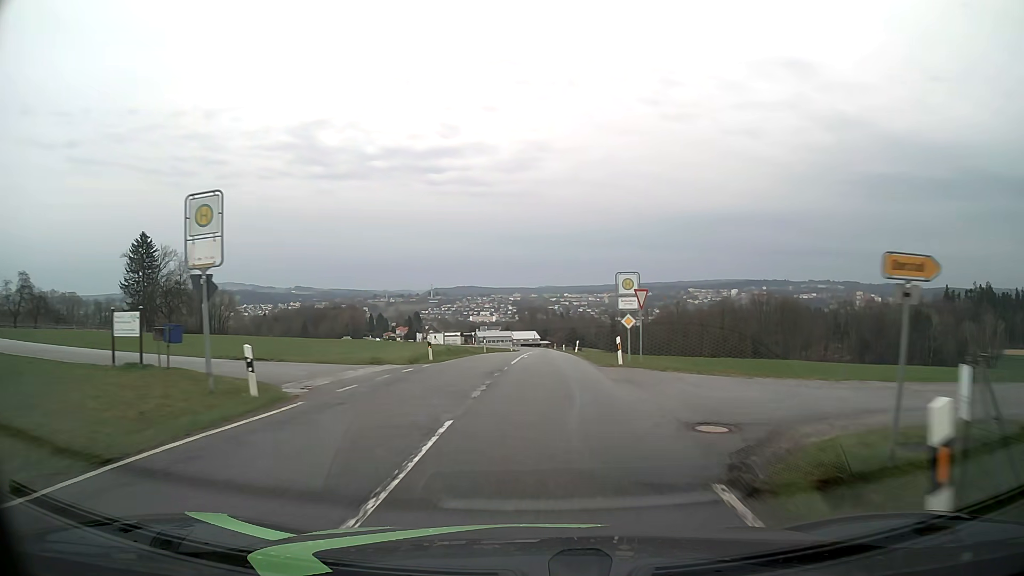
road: tertiary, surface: asphalt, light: Day
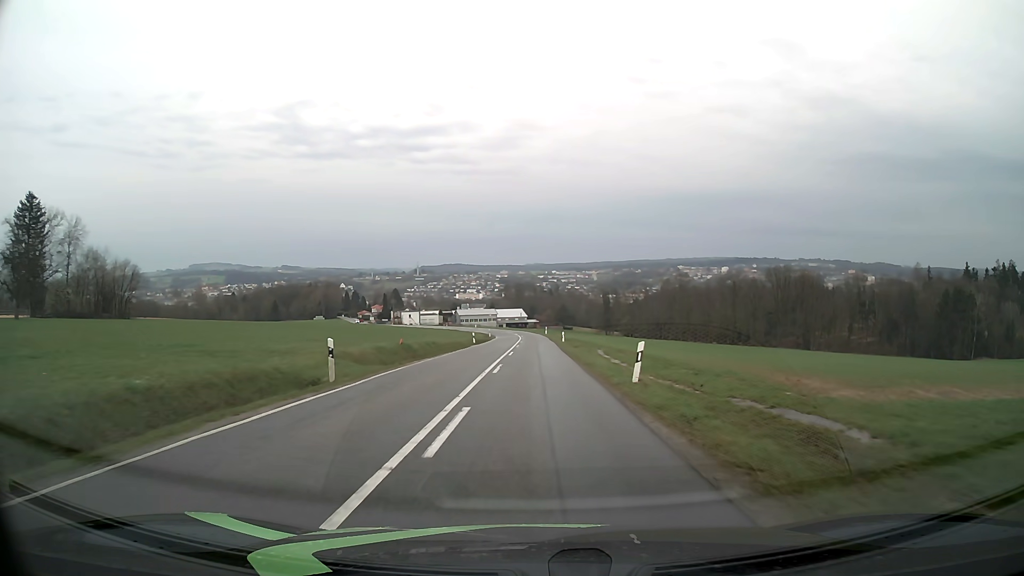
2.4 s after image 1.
(+0.9, +37.3) m; +1°
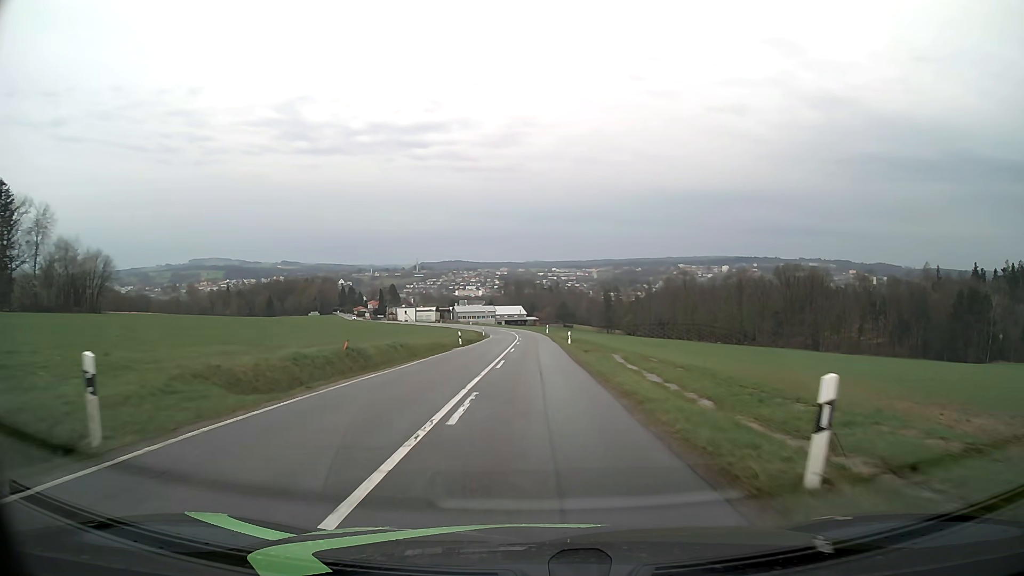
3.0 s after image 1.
(0.0, +9.7) m; 0°
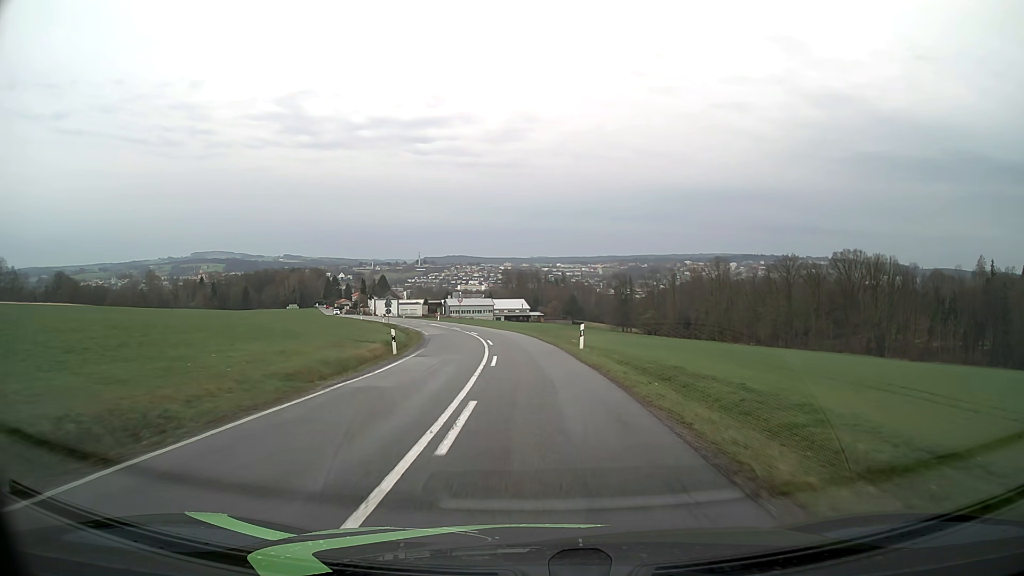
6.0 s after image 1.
(0.0, +48.8) m; 0°
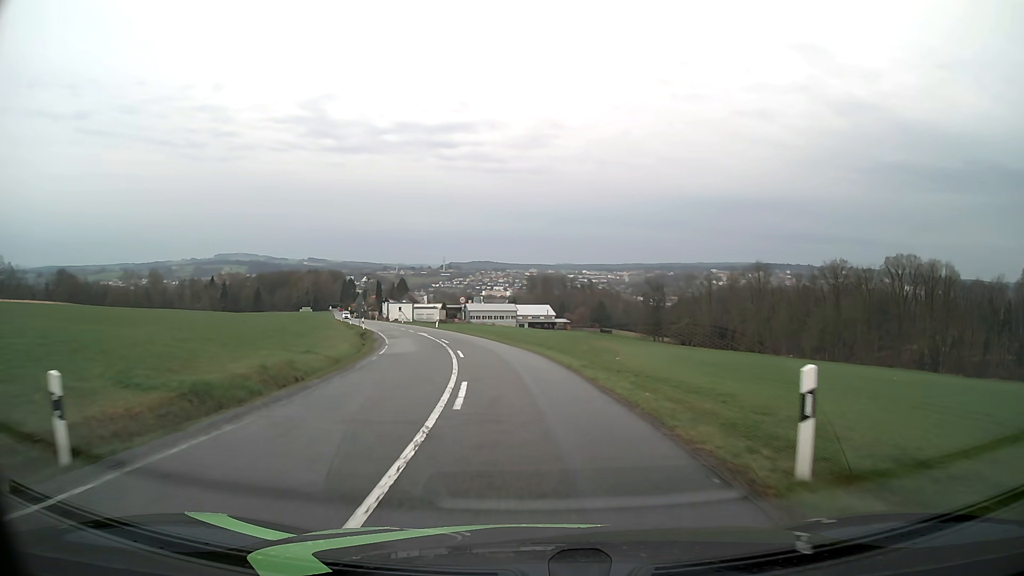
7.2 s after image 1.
(-0.3, +19.6) m; -2°
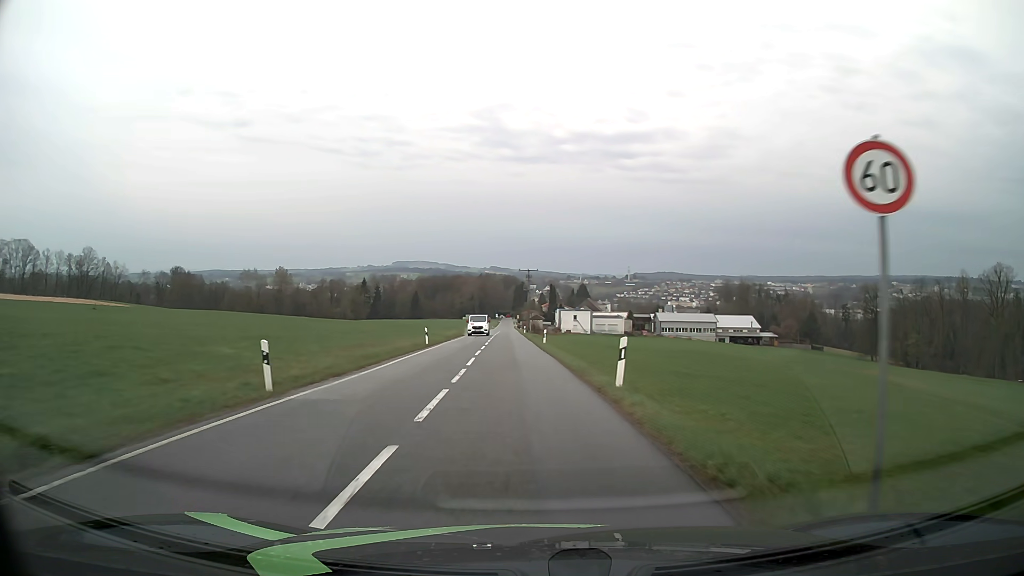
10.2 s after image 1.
(-6.4, +47.9) m; -16°
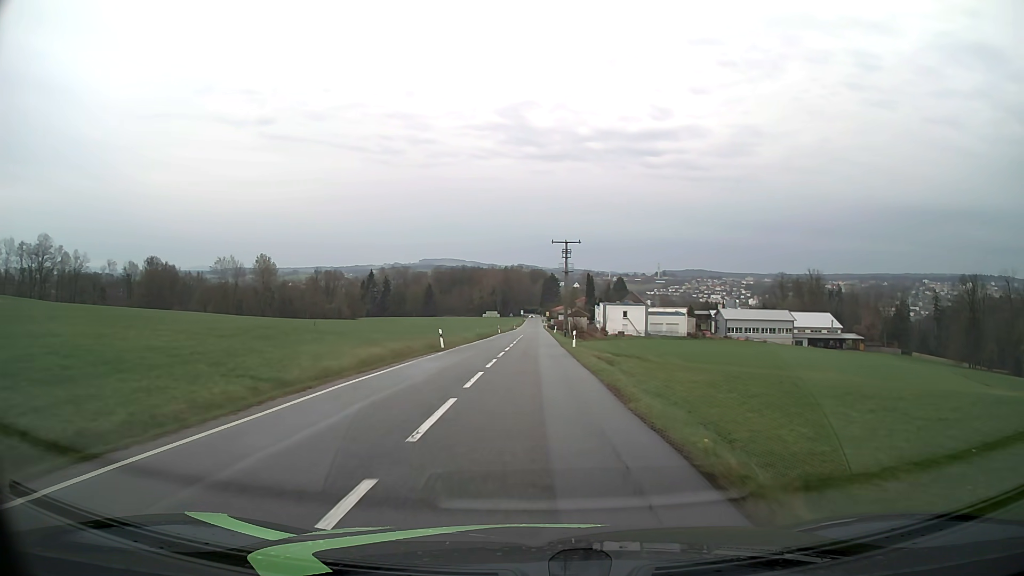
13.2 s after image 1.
(-1.6, +48.5) m; -2°
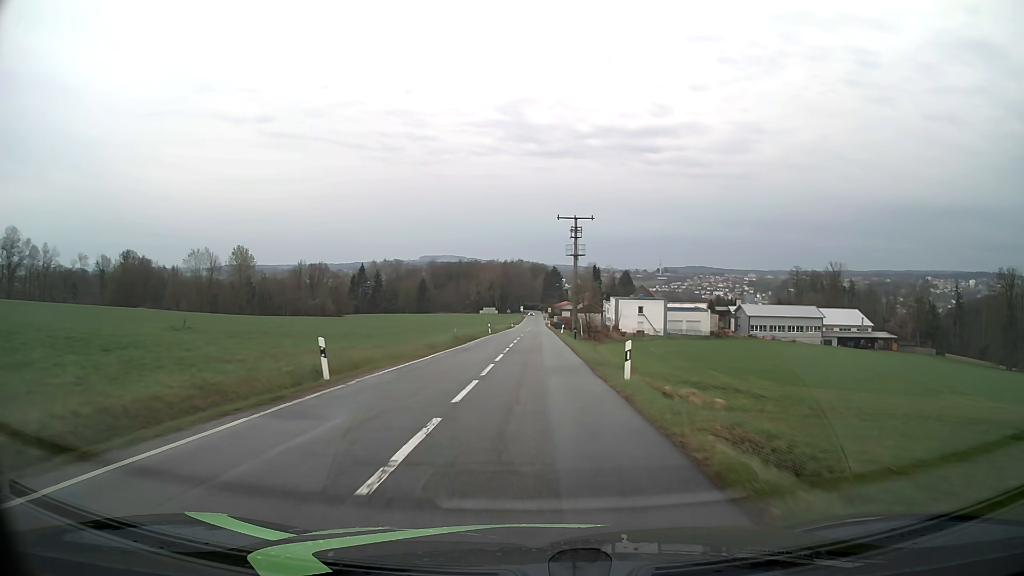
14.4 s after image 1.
(0.0, +20.1) m; 0°
(0, +10) (0, +20) (0, +30) (0, +40) (0, +50) (0, +60) (+1, +70) (+1, +80) (+1, +90) (+1, +100) m
